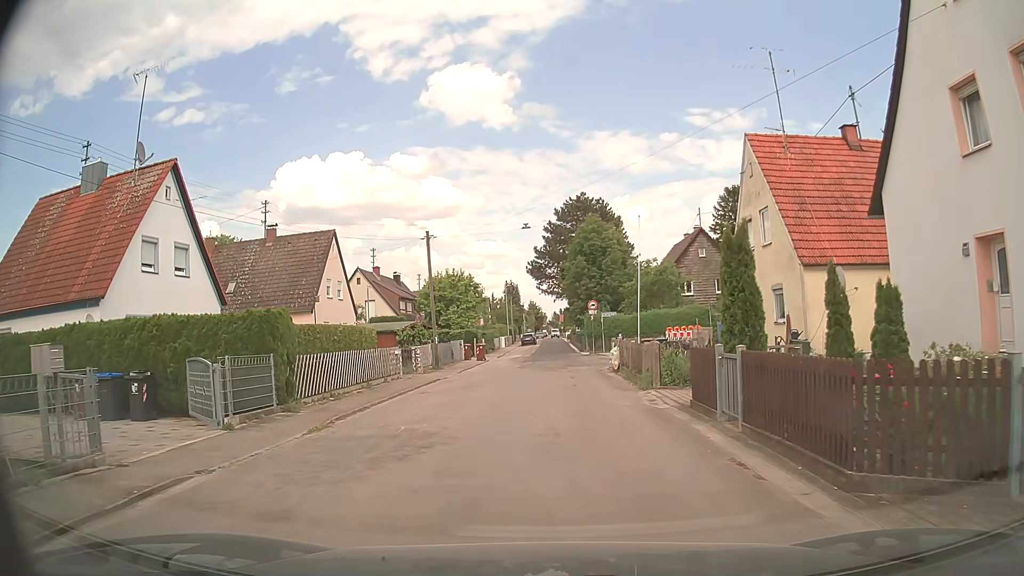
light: Day
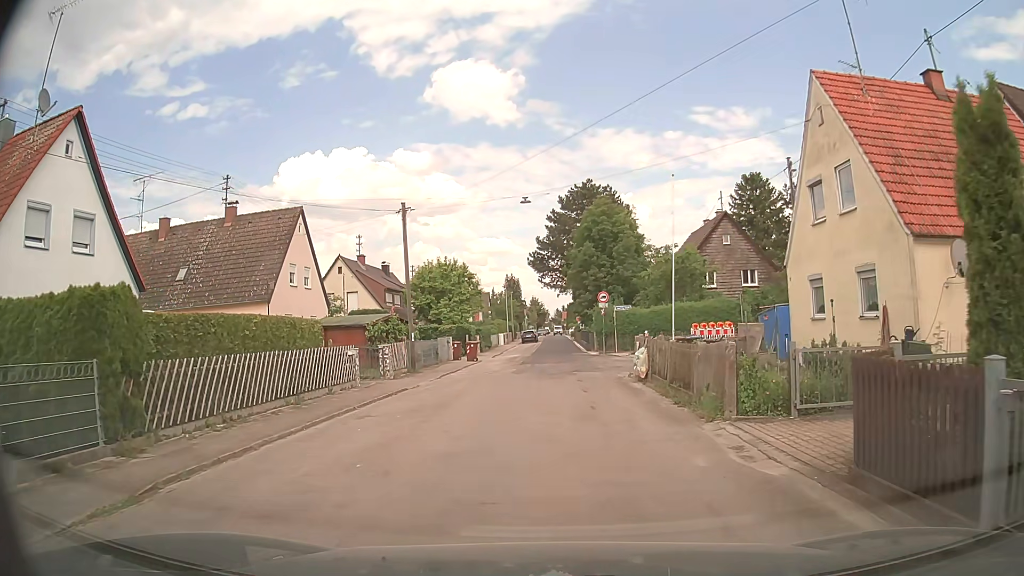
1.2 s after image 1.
(+0.2, +6.4) m; +2°
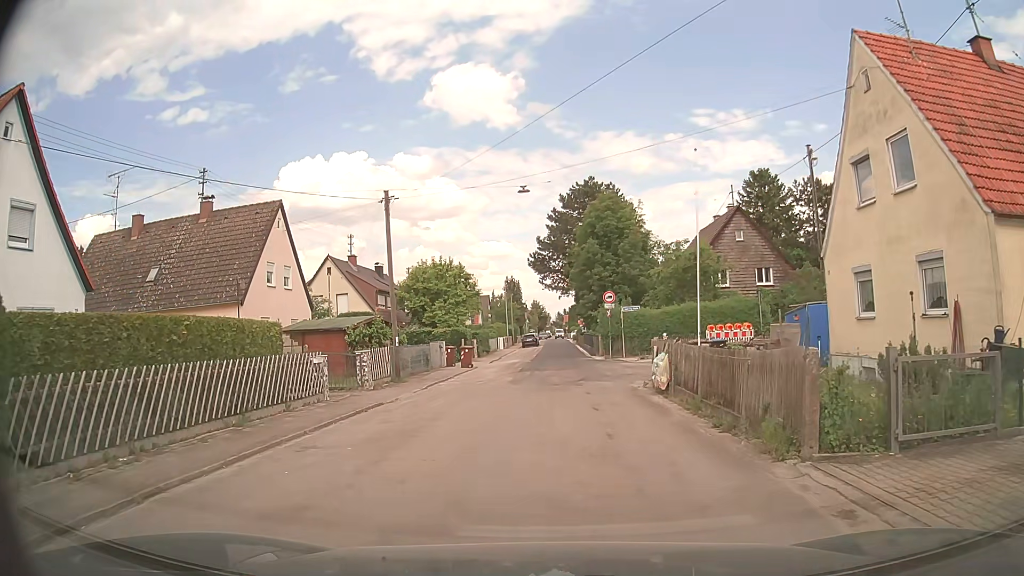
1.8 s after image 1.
(0.0, +3.0) m; -1°
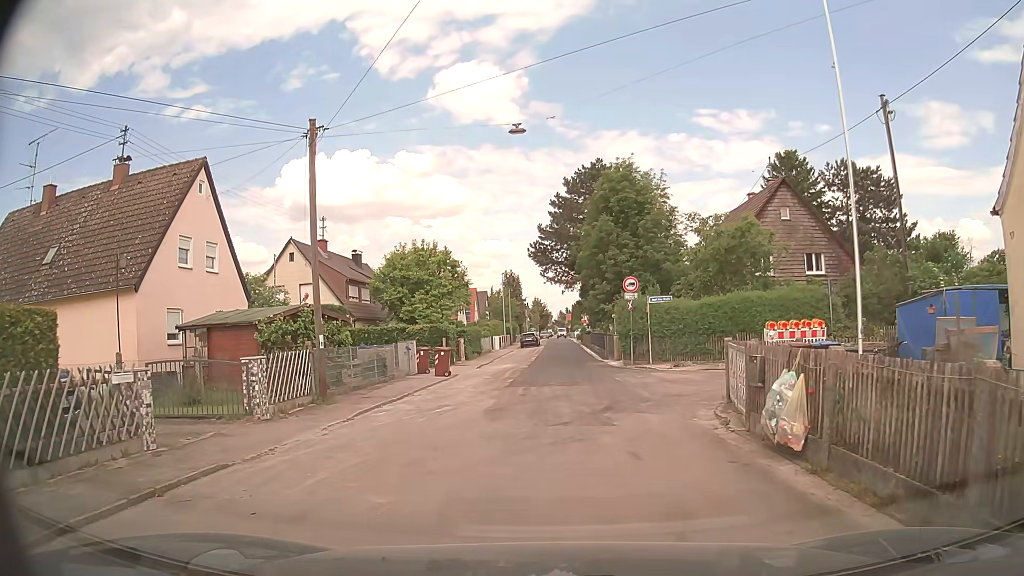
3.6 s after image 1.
(+0.1, +8.2) m; 0°
(0, +10) (0, +20) (0, +30) (+1, +40) (+1, +50) (+2, +60) (+2, +70) (+2, +80) (+2, +90) (+2, +100) m
